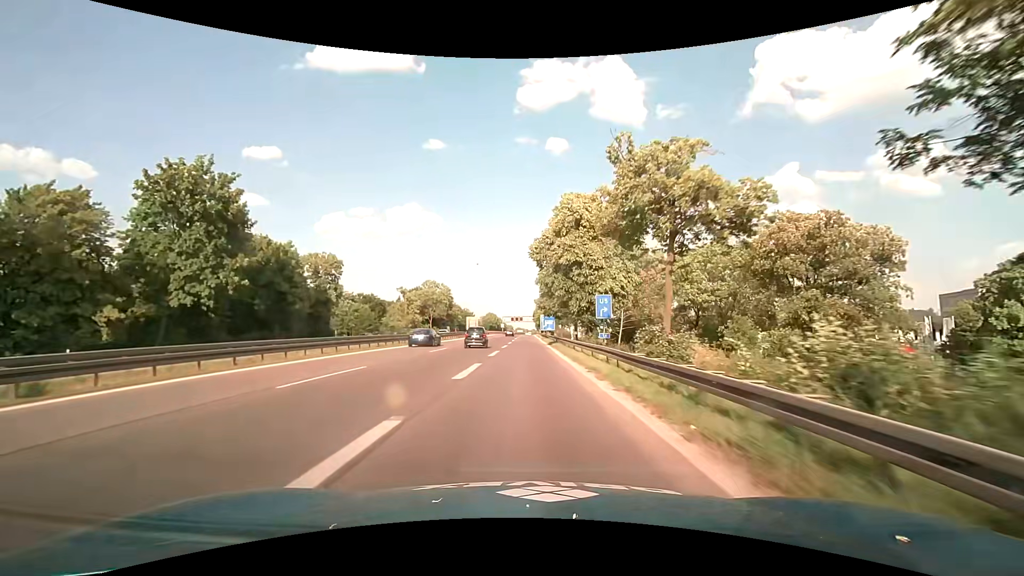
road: motorway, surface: asphalt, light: Day
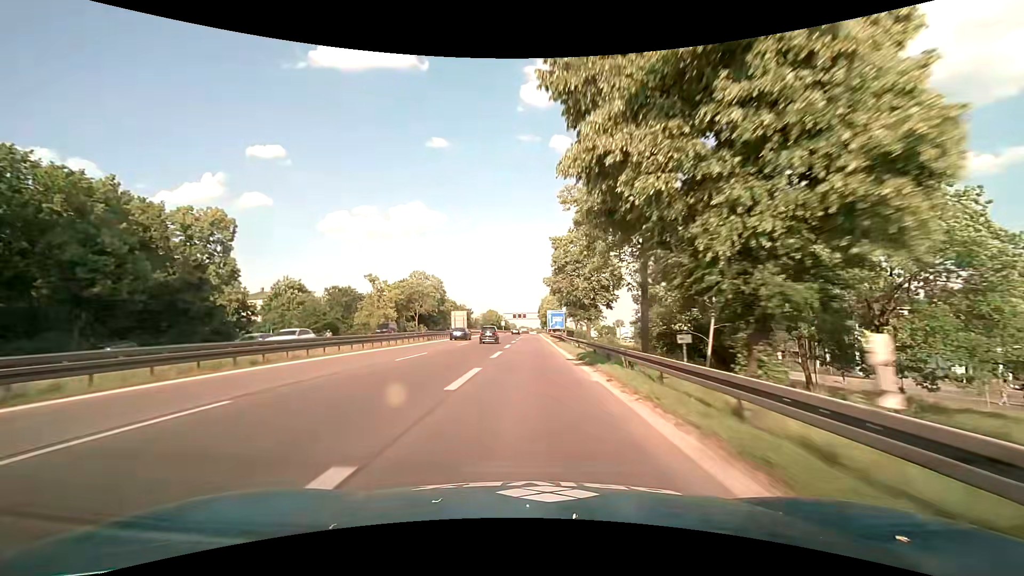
(-0.2, +27.2) m; 0°
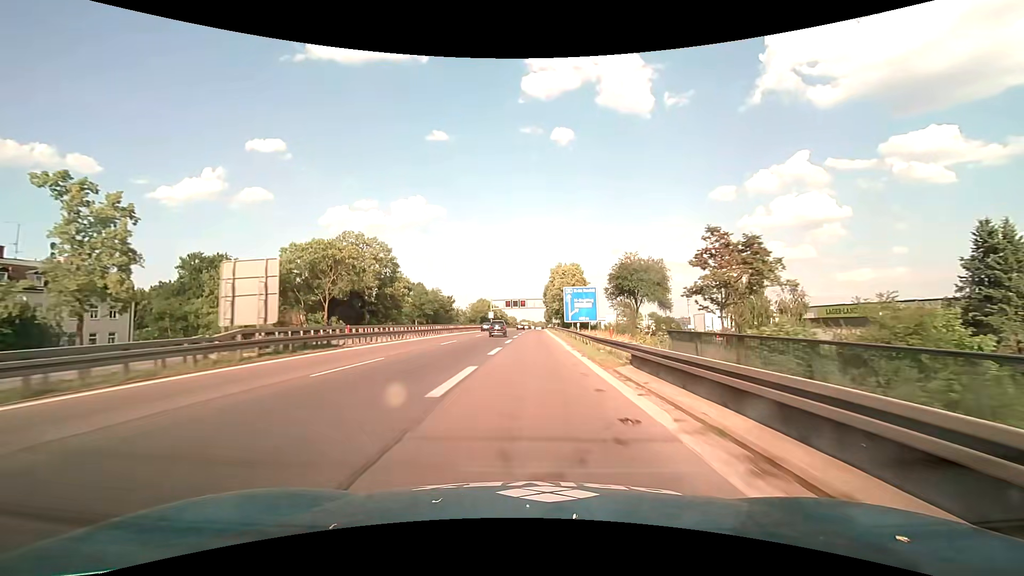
(+0.1, +63.5) m; 0°
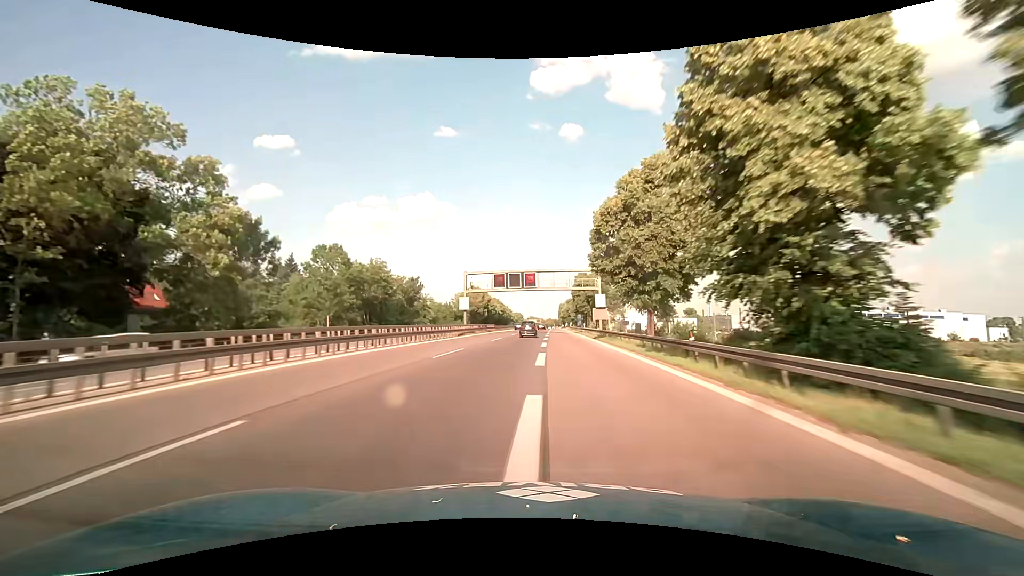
(-0.9, +66.1) m; -1°
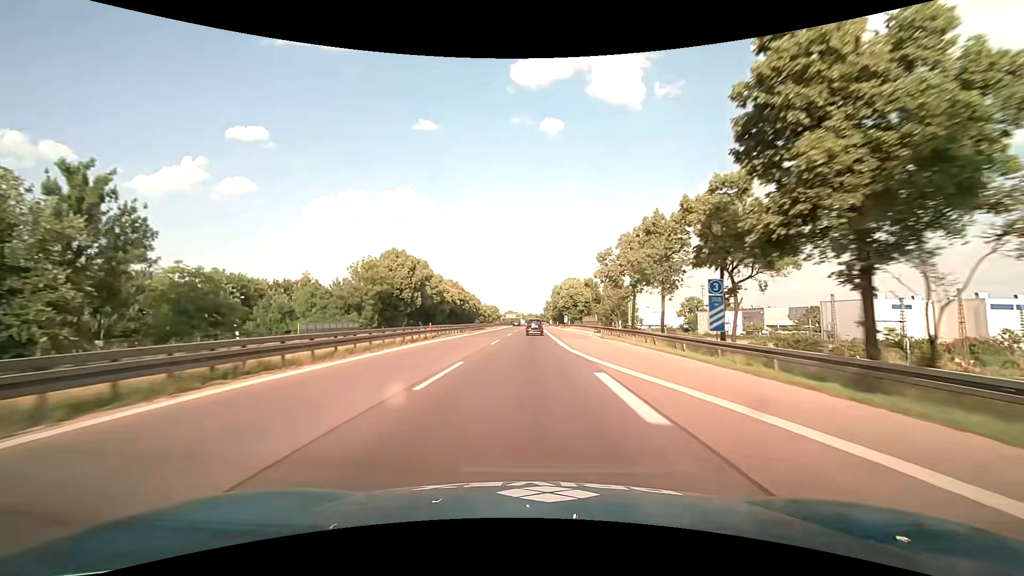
(+1.5, +81.1) m; +2°
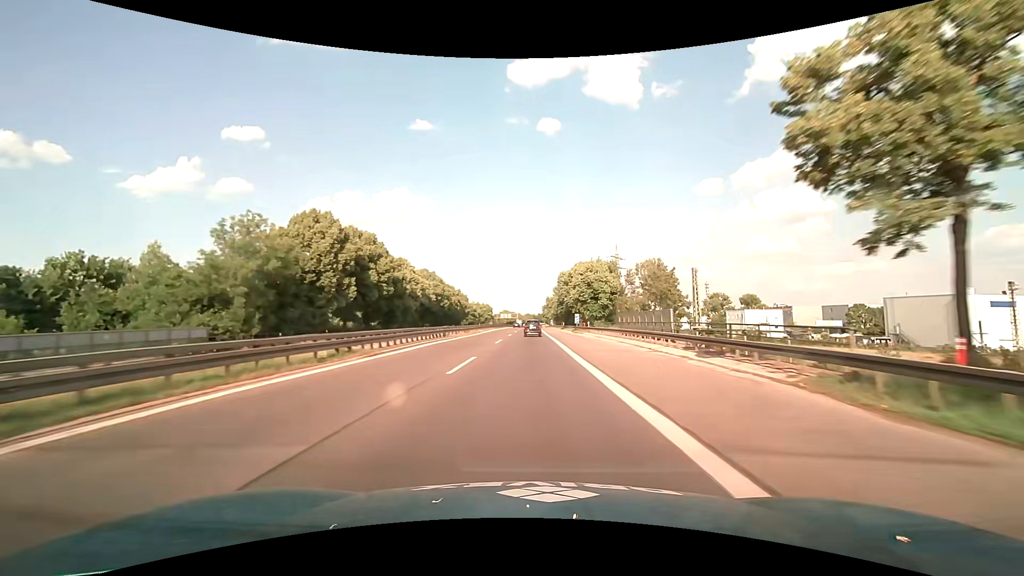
(+0.2, +32.8) m; +1°
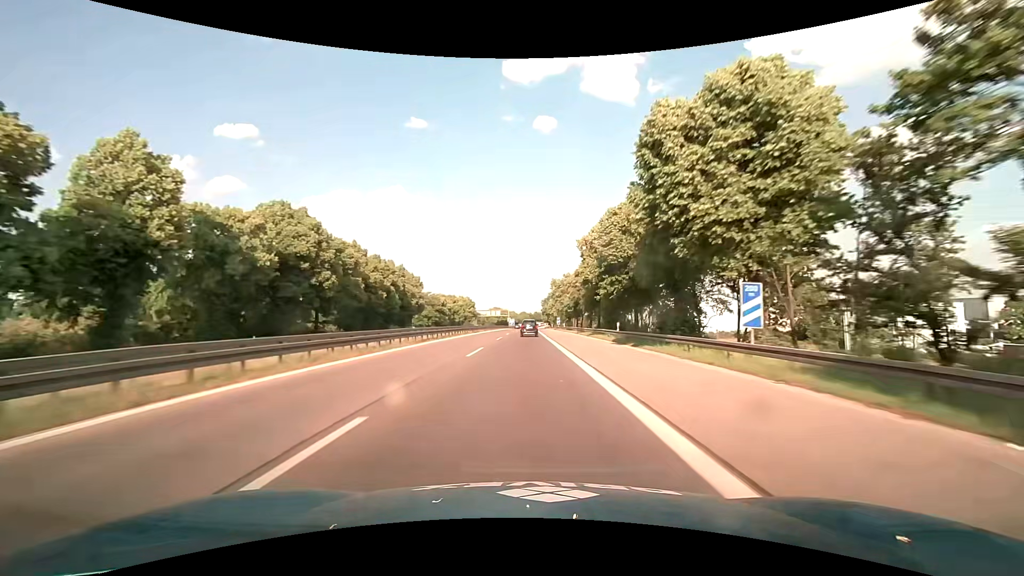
(+0.2, +66.5) m; +1°
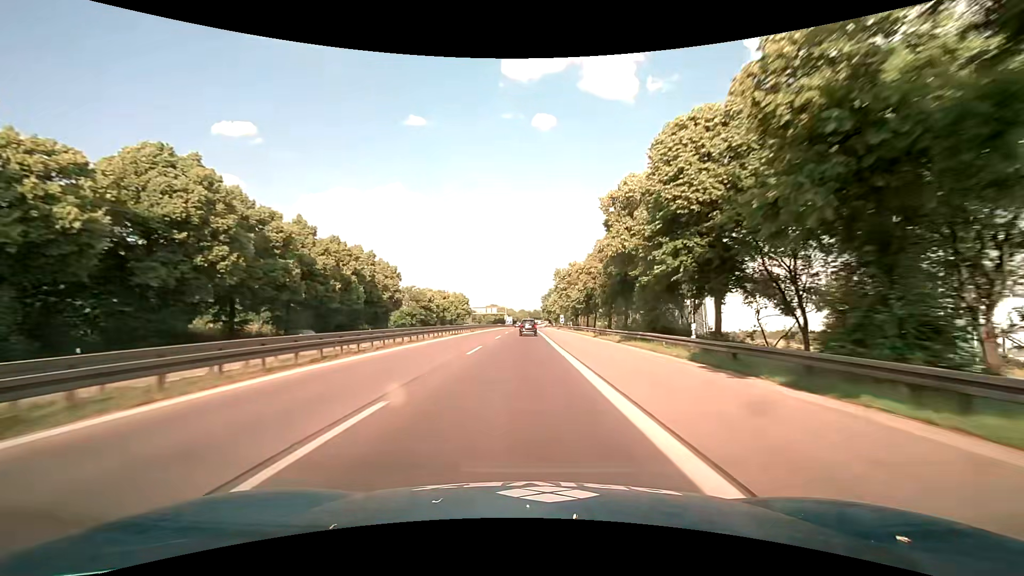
(0.0, +16.8) m; 0°
(0, +10) (0, +20) (0, +30) (0, +40) (0, +50) (0, +60) (0, +70) (0, +80) (0, +90) (0, +100) m
